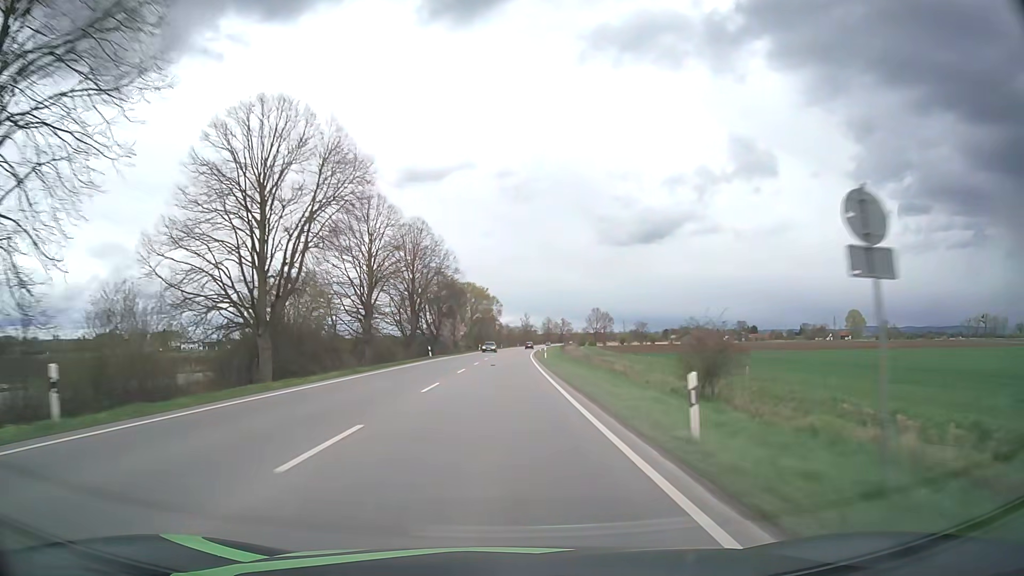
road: primary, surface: asphalt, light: Day
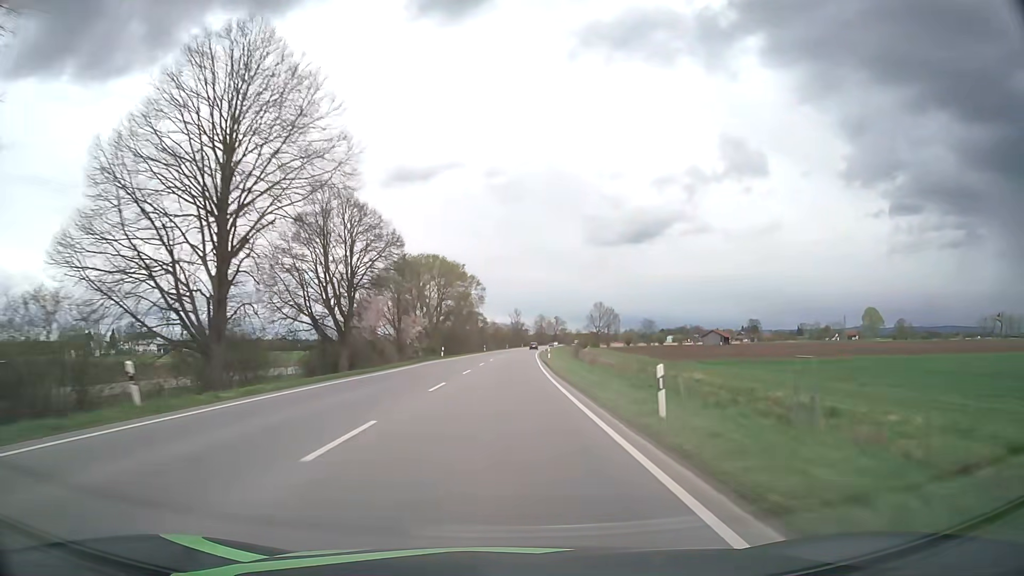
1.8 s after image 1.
(+0.5, +46.7) m; +1°
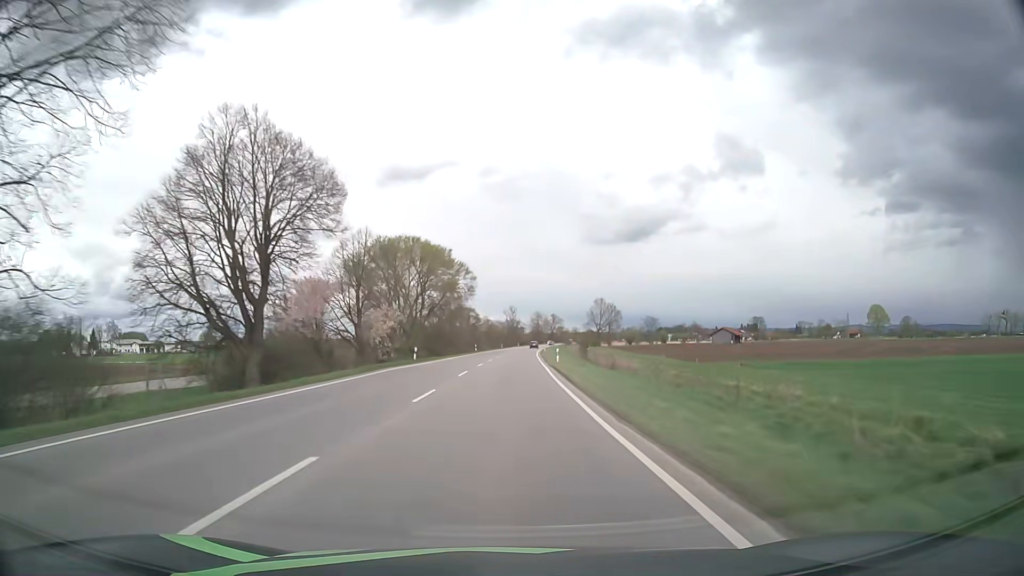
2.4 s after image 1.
(0.0, +15.6) m; 0°
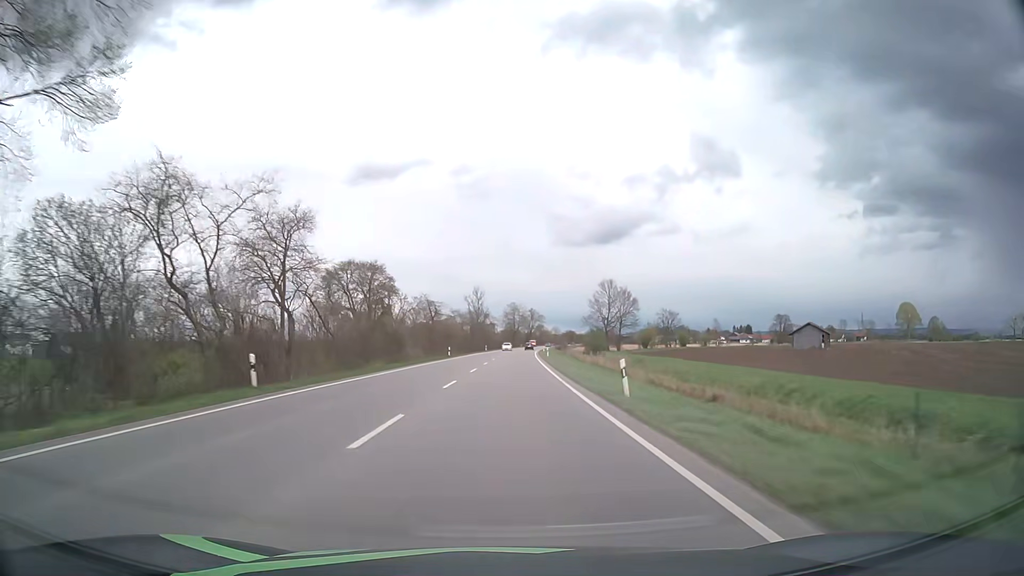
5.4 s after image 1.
(+1.7, +78.4) m; +3°
